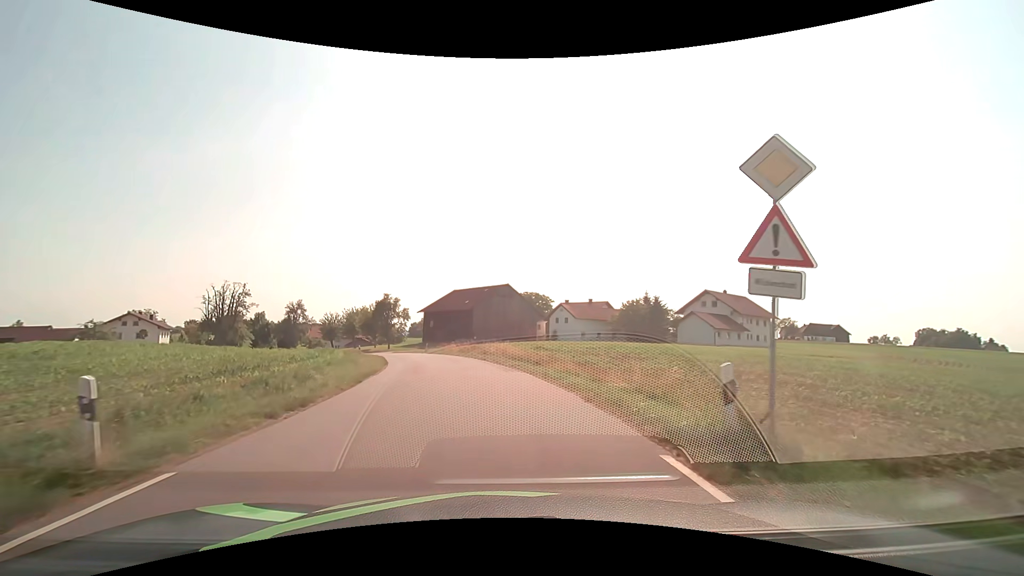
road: tertiary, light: Day
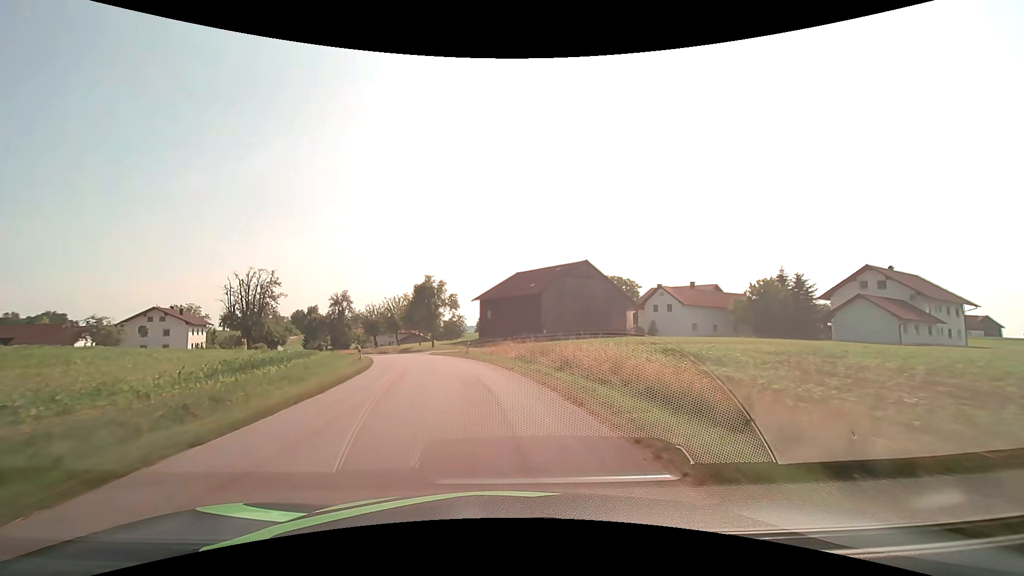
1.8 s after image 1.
(-1.2, +21.8) m; -8°
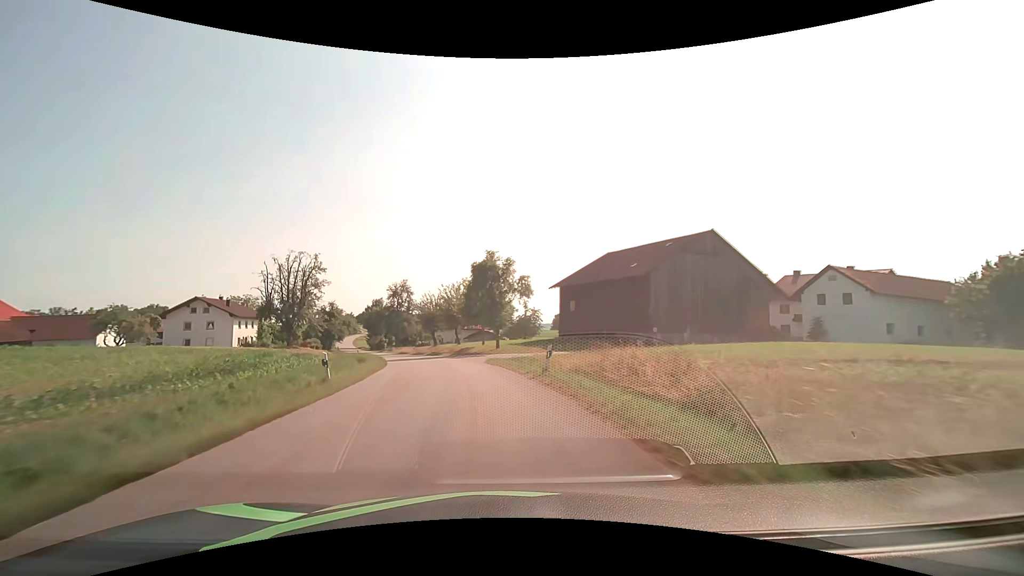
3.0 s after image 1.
(-1.3, +17.8) m; -8°
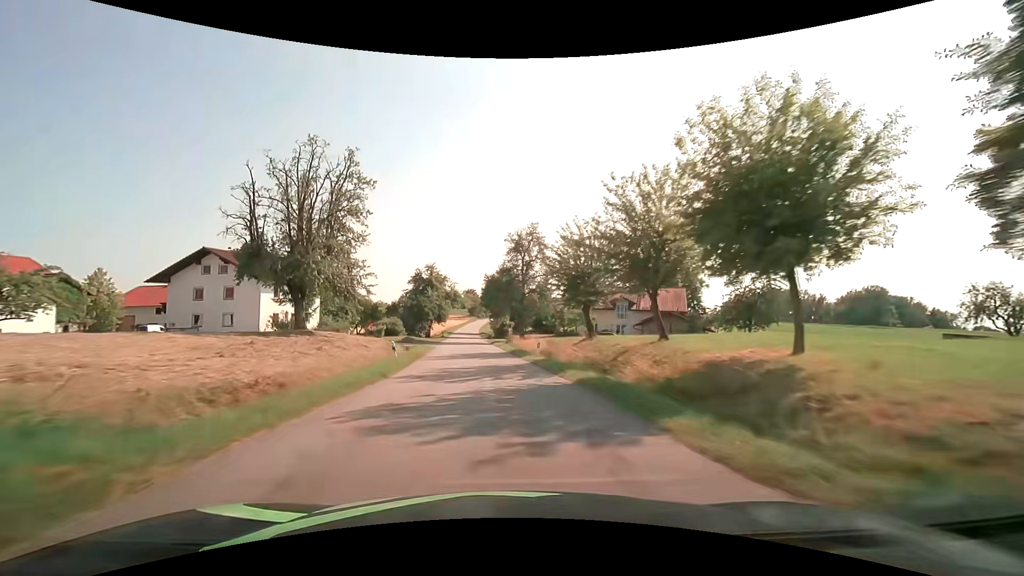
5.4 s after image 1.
(-6.4, +41.7) m; -16°
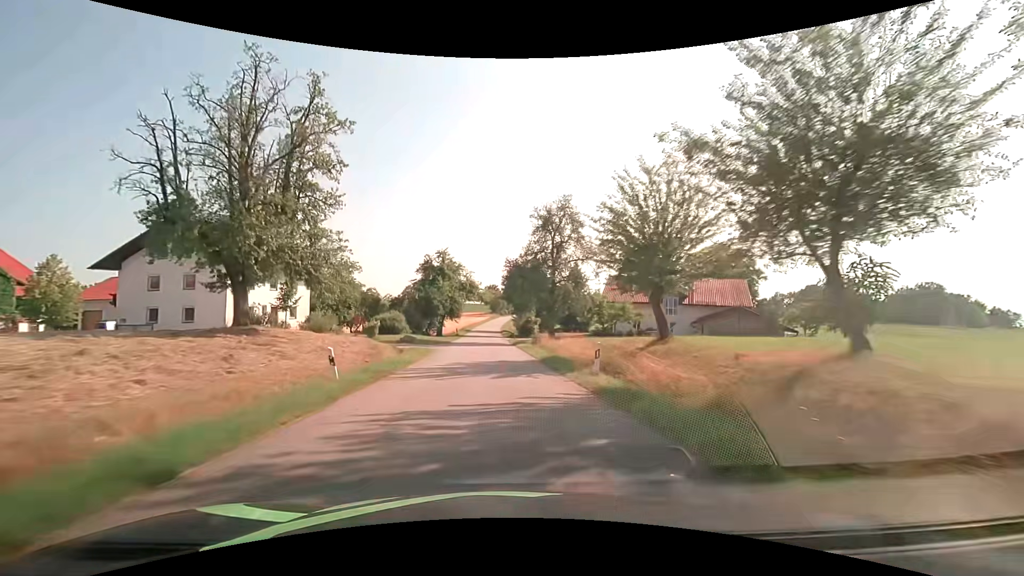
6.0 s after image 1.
(-0.3, +11.1) m; -3°
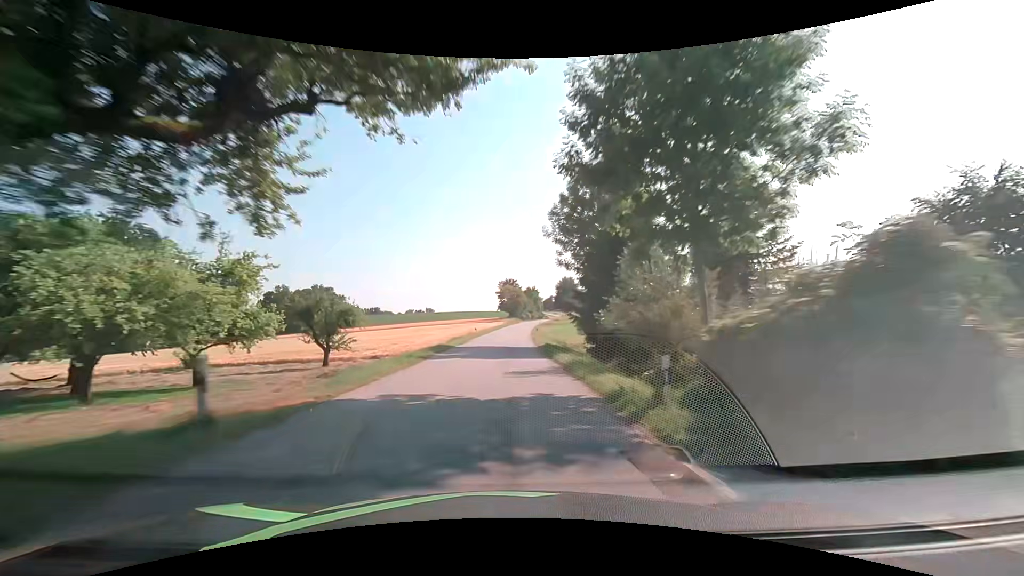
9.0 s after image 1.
(-1.9, +57.0) m; -2°
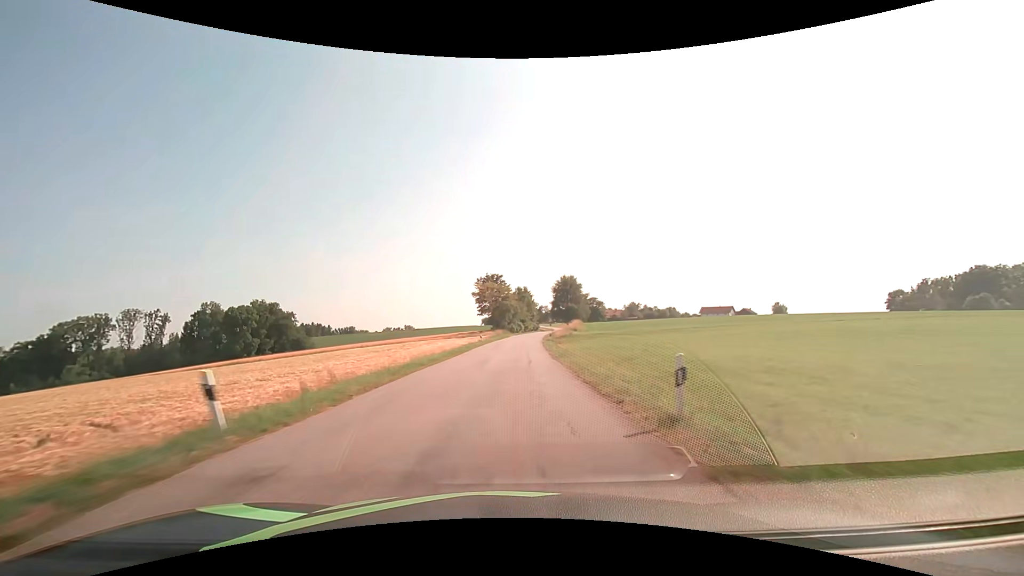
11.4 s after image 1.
(+0.4, +49.7) m; +1°
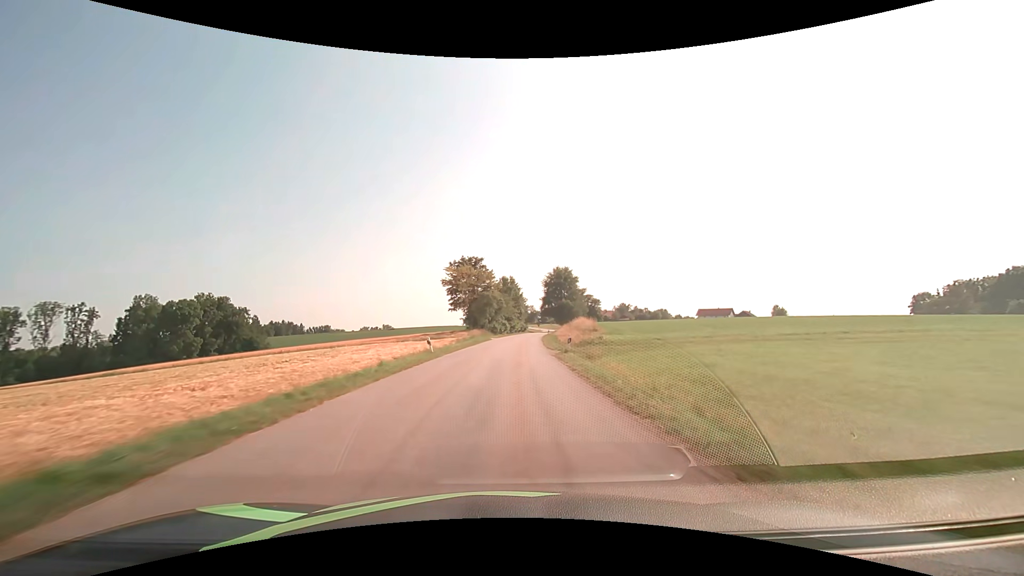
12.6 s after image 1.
(+0.4, +26.4) m; +2°
(0, +10) (0, +20) (+1, +30) (+1, +40) (+2, +50) (+2, +60) (+3, +70) (+4, +80) (+5, +90) (+6, +100) m
